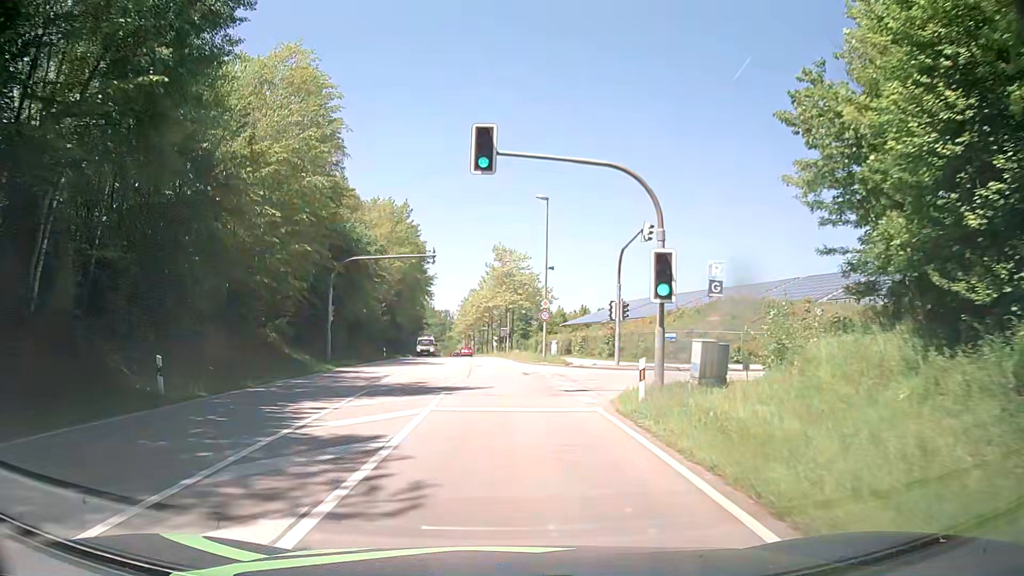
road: secondary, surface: asphalt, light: Day
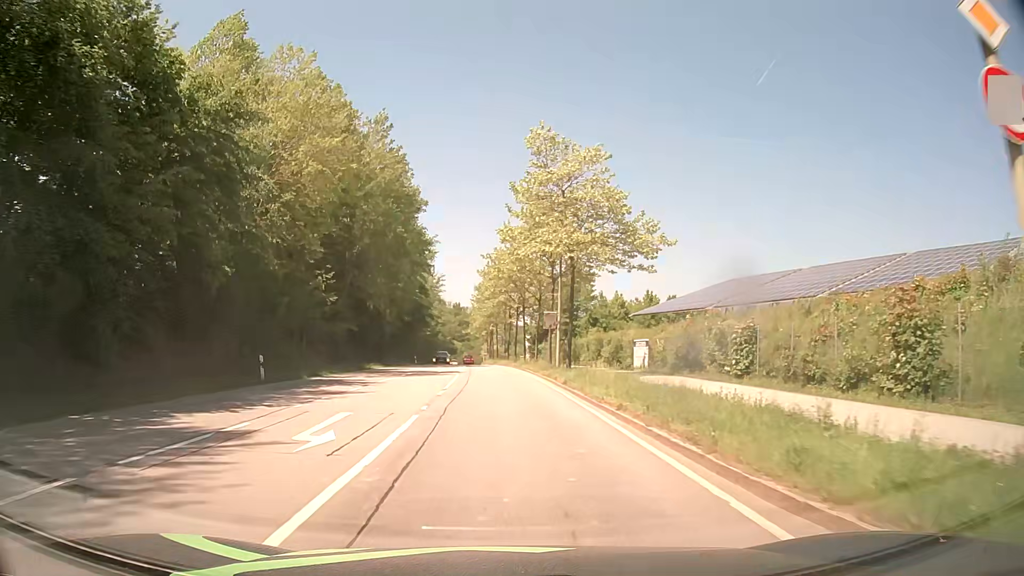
(-0.7, +38.0) m; -2°
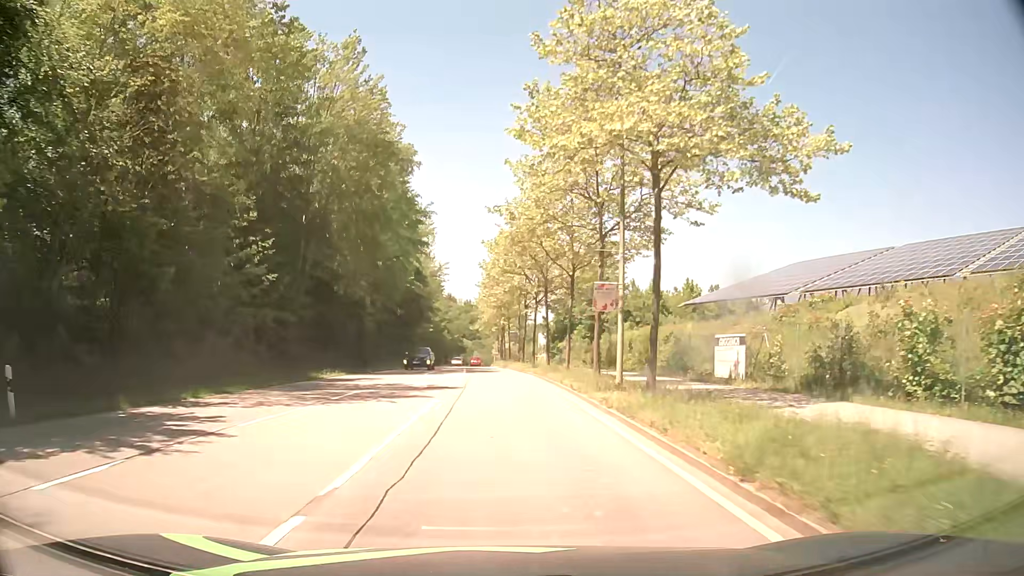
(-0.3, +15.3) m; -2°
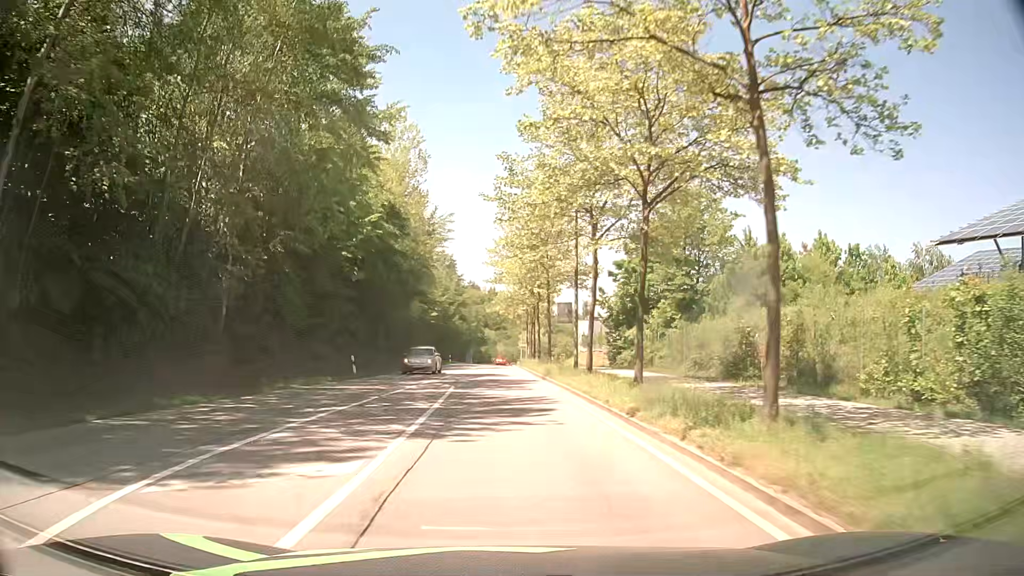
(-0.6, +30.8) m; -2°
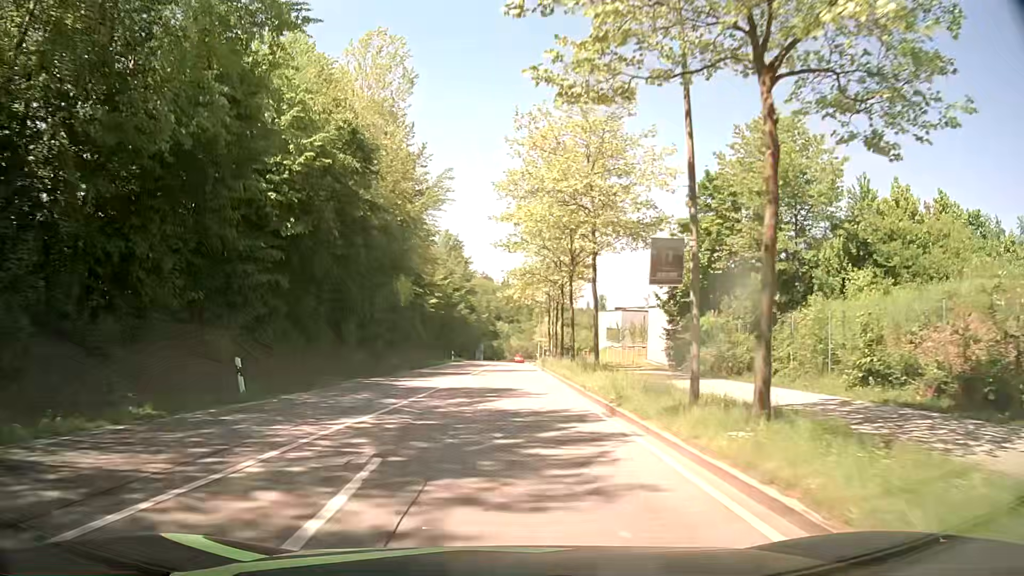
(-0.2, +15.5) m; -1°
(0, +10) (0, +20) (0, +30) (0, +40) (0, +50) (0, +60) (0, +70) (0, +80) (0, +90) (+1, +100) m
